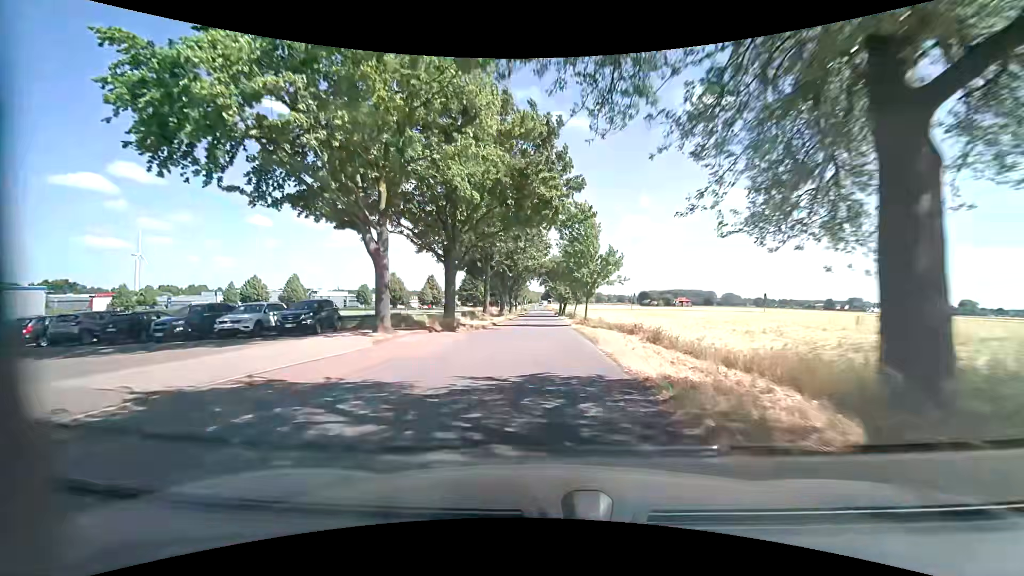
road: unclassified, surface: asphalt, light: Day
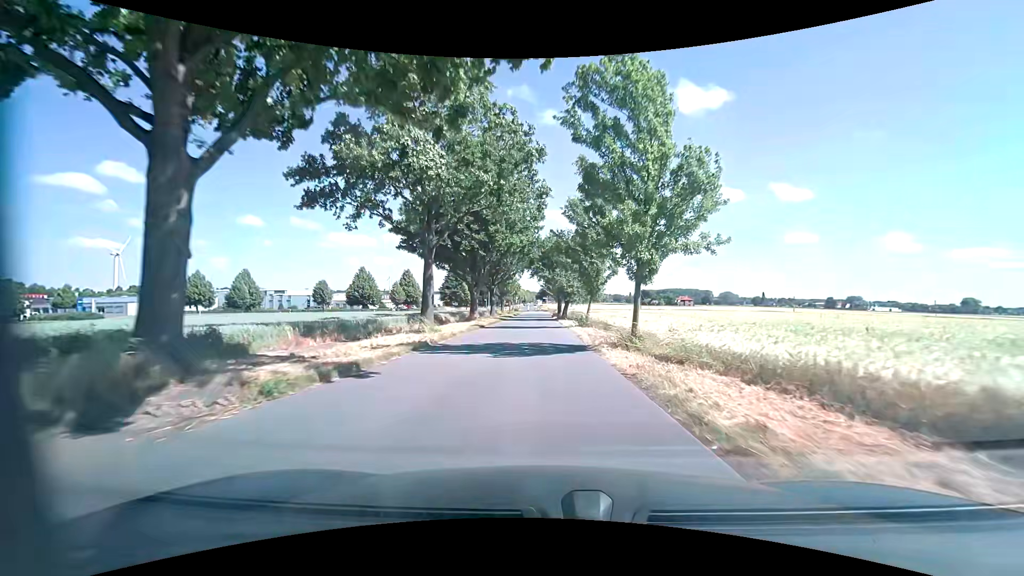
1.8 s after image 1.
(+0.1, +21.1) m; +1°
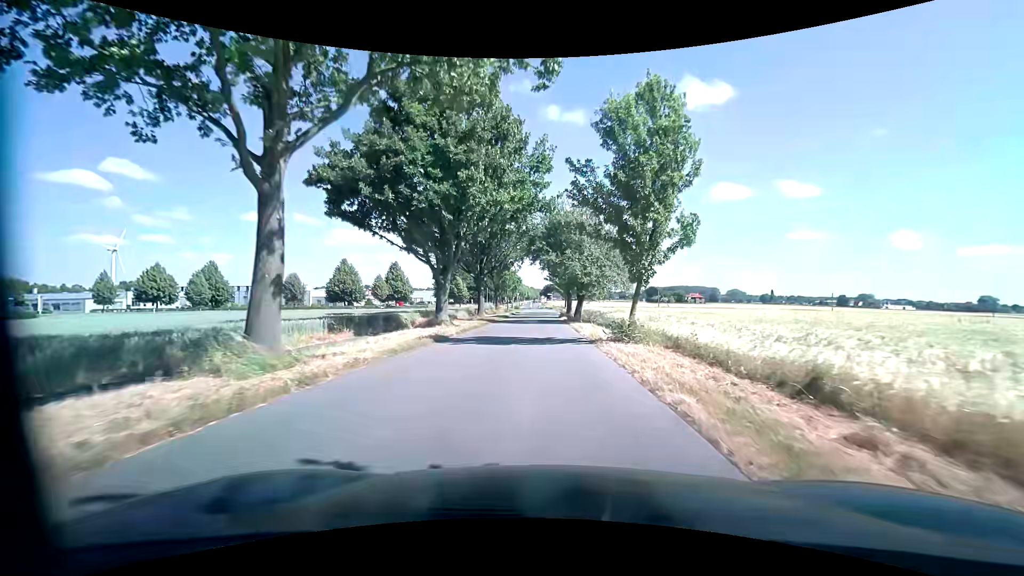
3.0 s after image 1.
(-0.1, +14.3) m; -1°
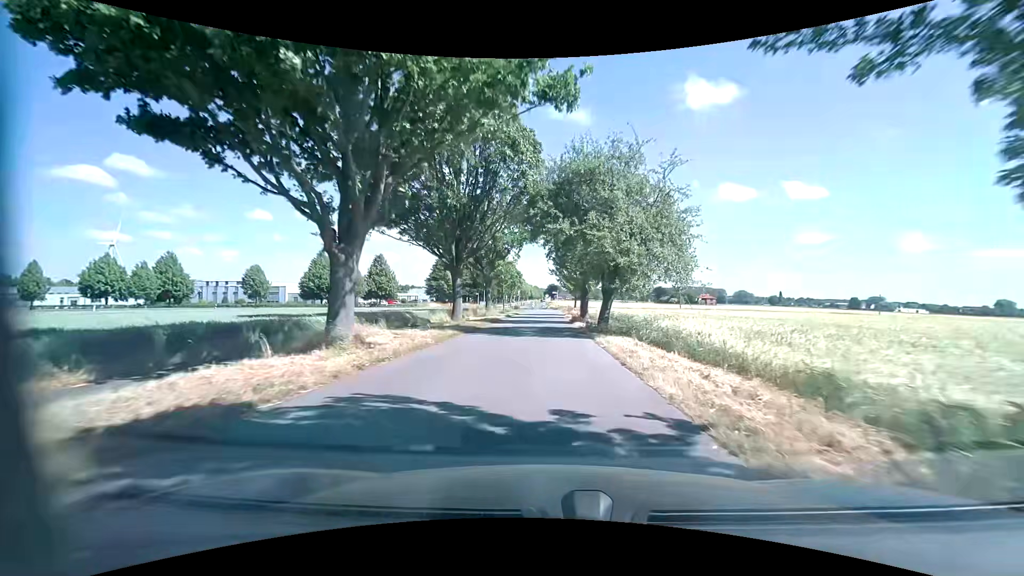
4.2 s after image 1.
(0.0, +13.8) m; 0°
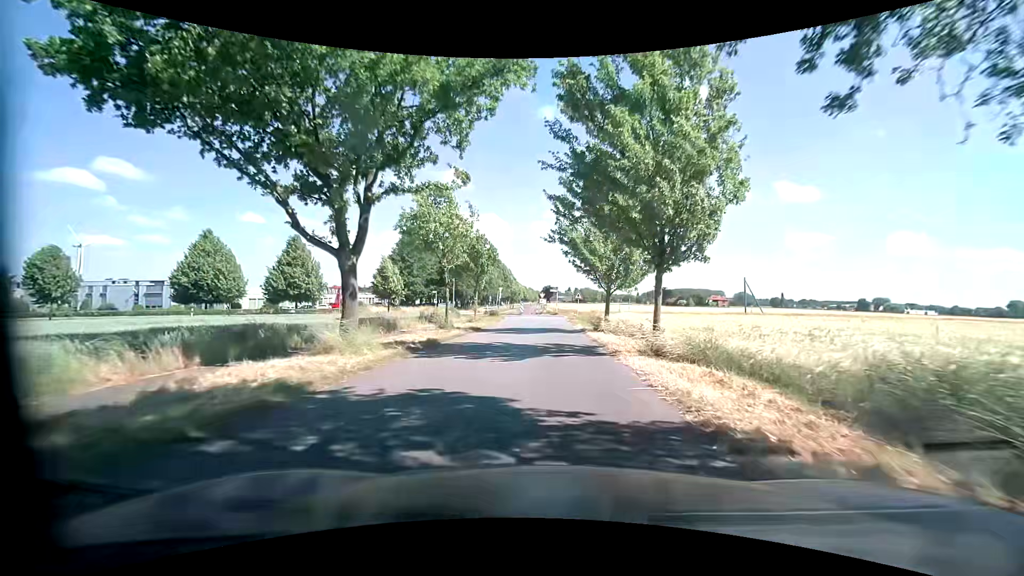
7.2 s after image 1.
(-0.1, +32.2) m; 0°
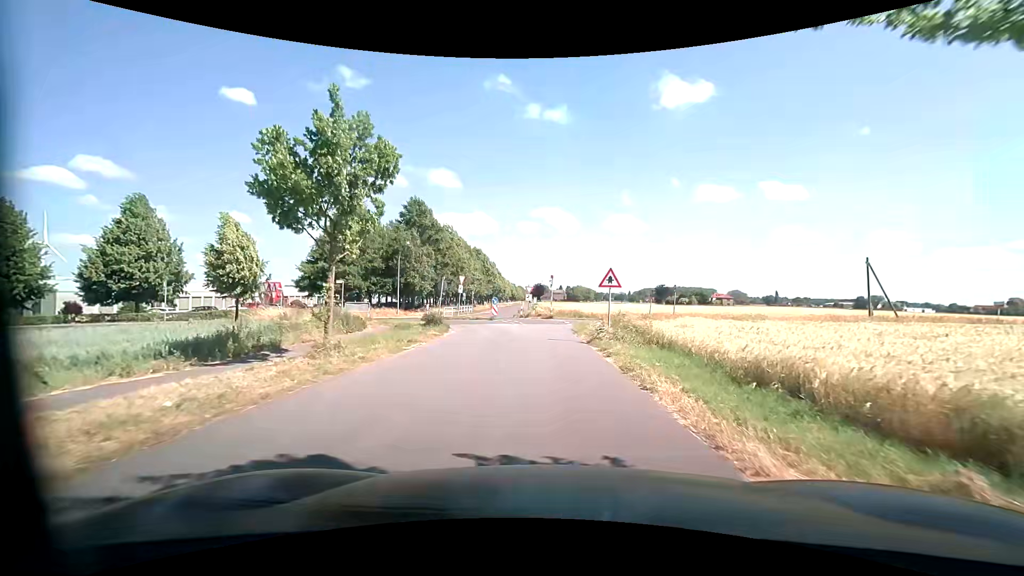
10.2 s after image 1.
(+0.2, +25.0) m; +1°
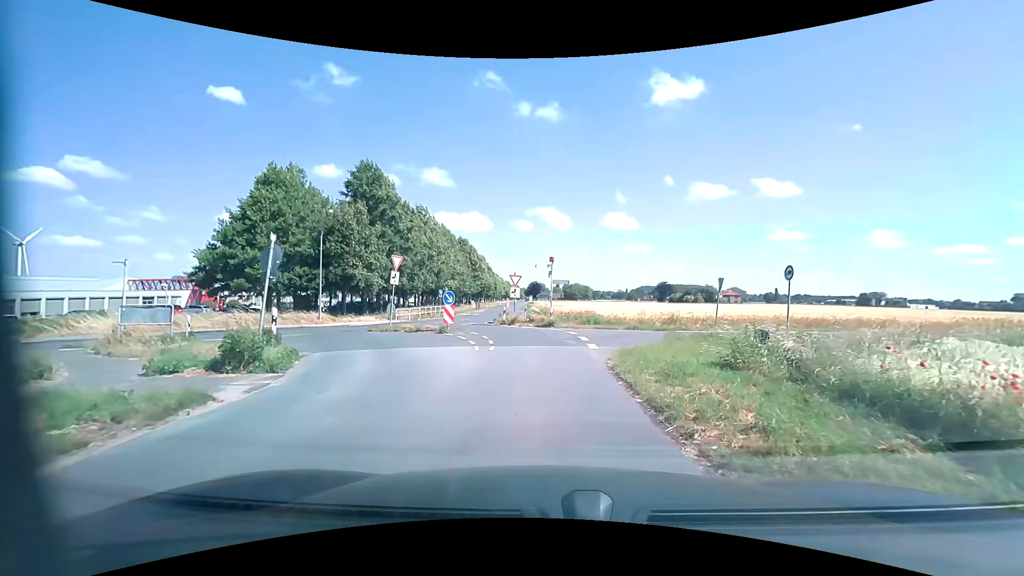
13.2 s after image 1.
(+0.2, +17.3) m; +1°
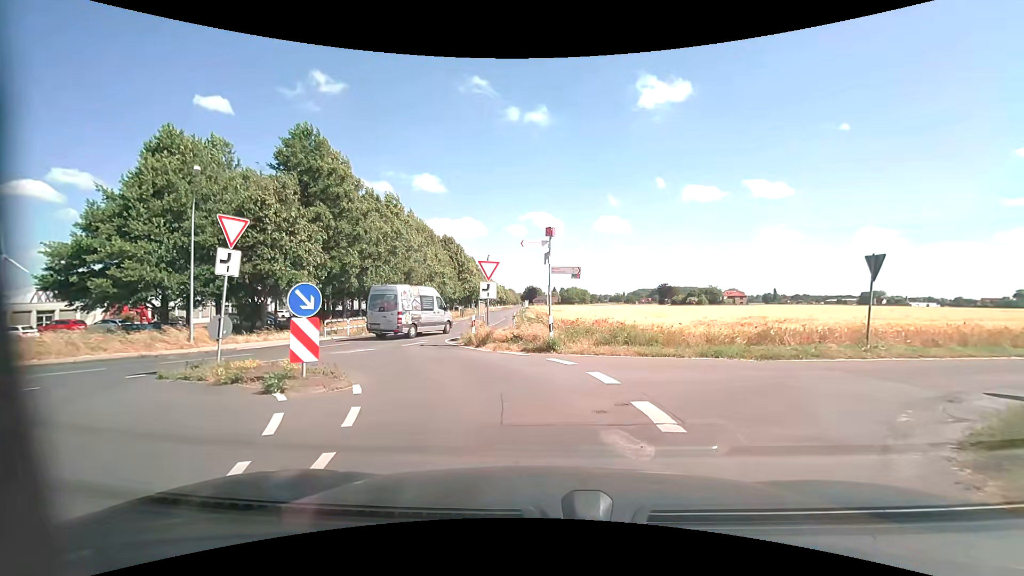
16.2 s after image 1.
(+0.1, +12.4) m; 0°
(-1, +10) (-8, +17) (-17, +15) (-26, +9) (-34, +5) (-44, +1) (-53, -2) (-63, -5) (-72, -8) (-82, -11) m
